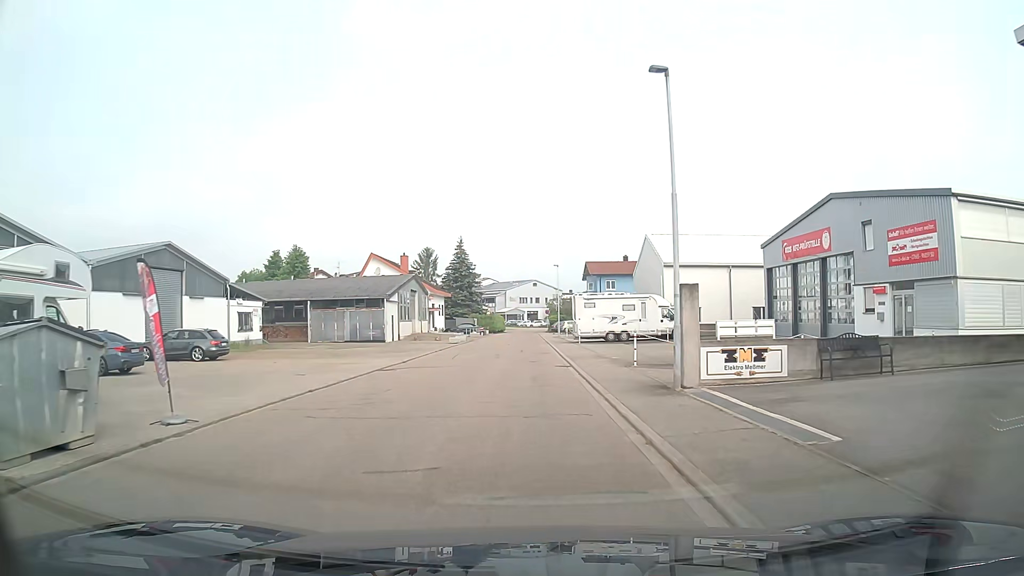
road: residential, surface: asphalt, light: Day
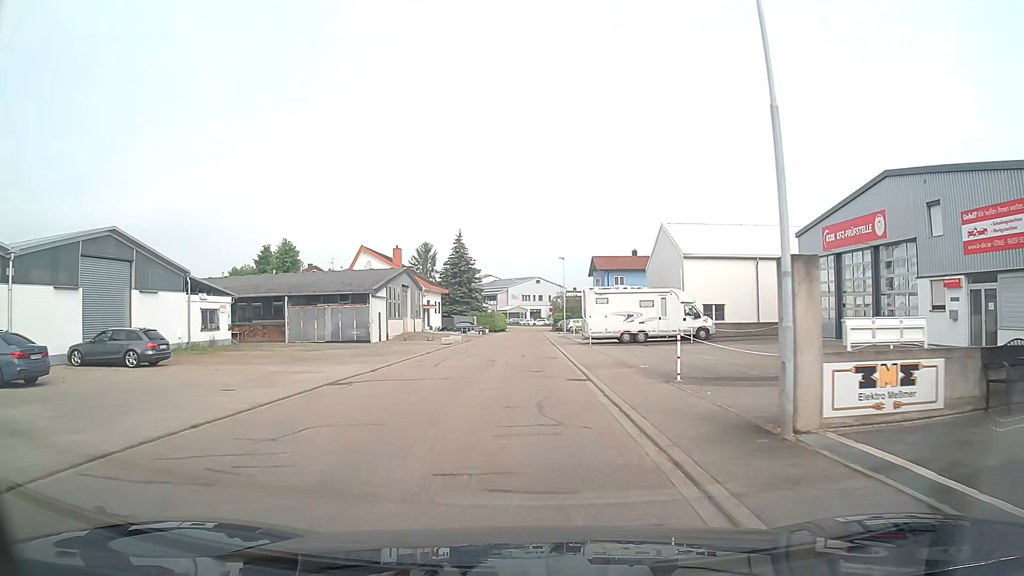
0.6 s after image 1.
(0.0, +5.6) m; -1°
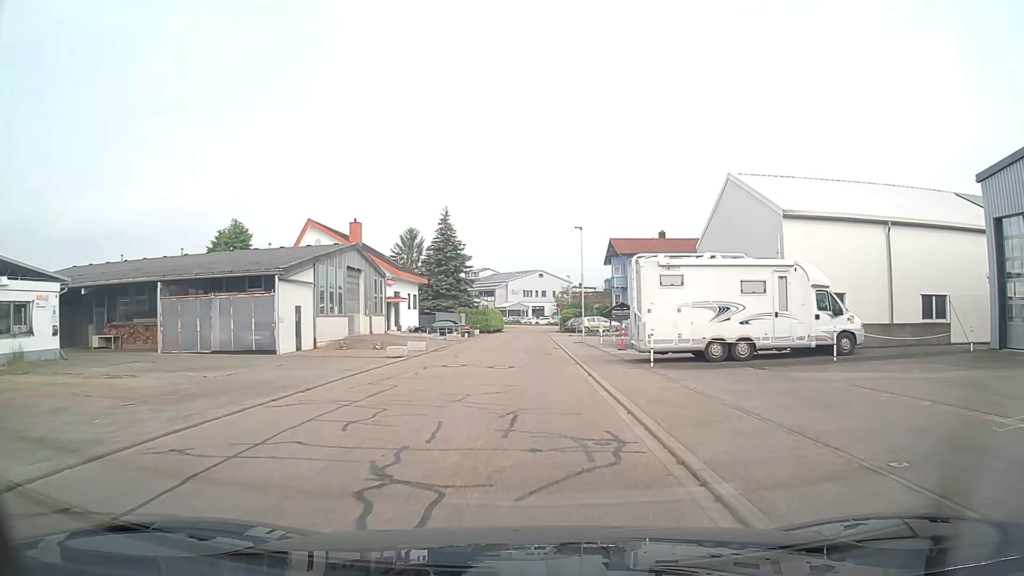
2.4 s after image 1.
(+0.1, +17.5) m; 0°
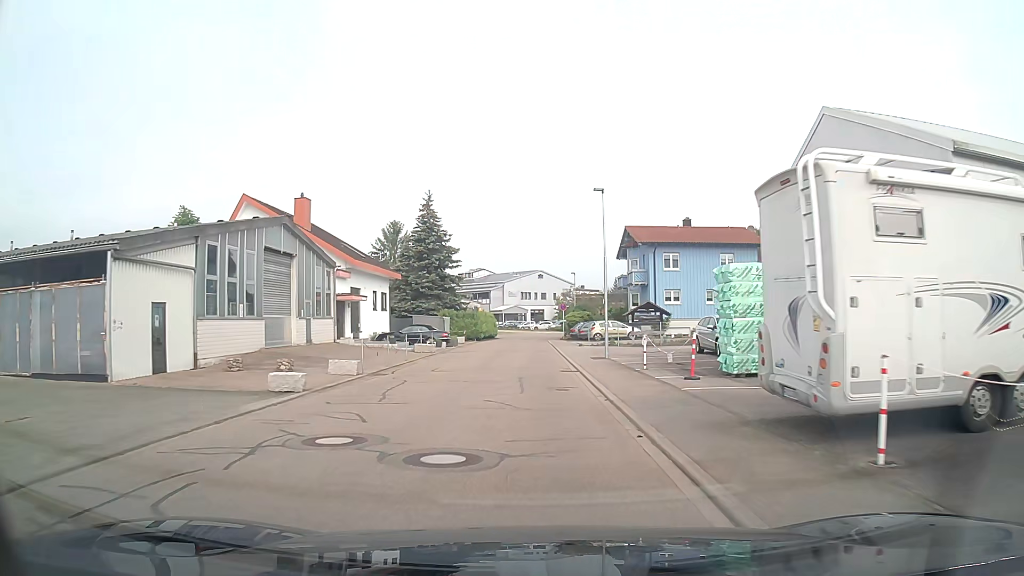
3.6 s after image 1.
(0.0, +12.3) m; 0°
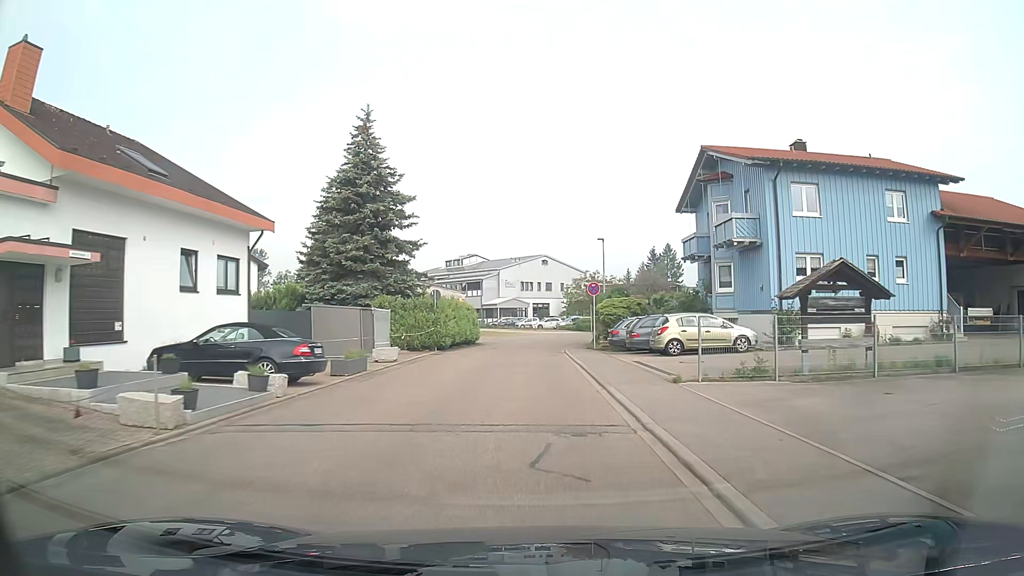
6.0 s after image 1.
(0.0, +25.7) m; 0°
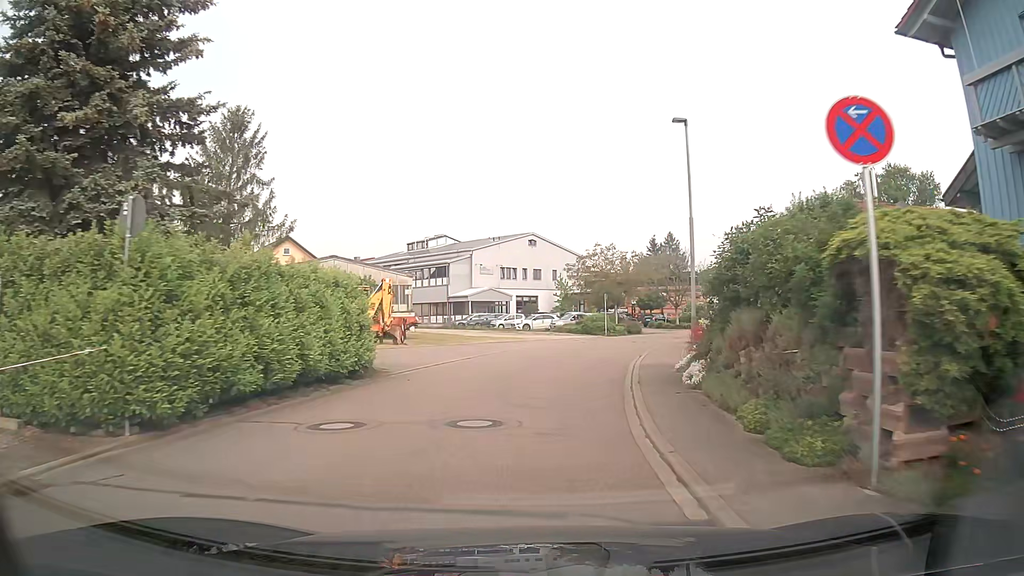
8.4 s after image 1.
(+0.1, +25.8) m; +1°
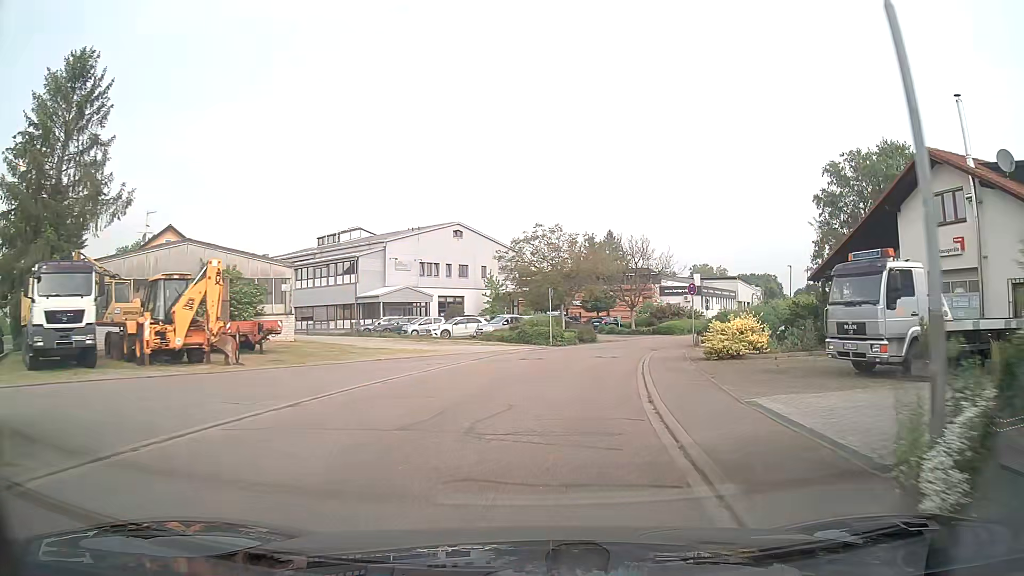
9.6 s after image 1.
(+0.5, +12.8) m; +6°
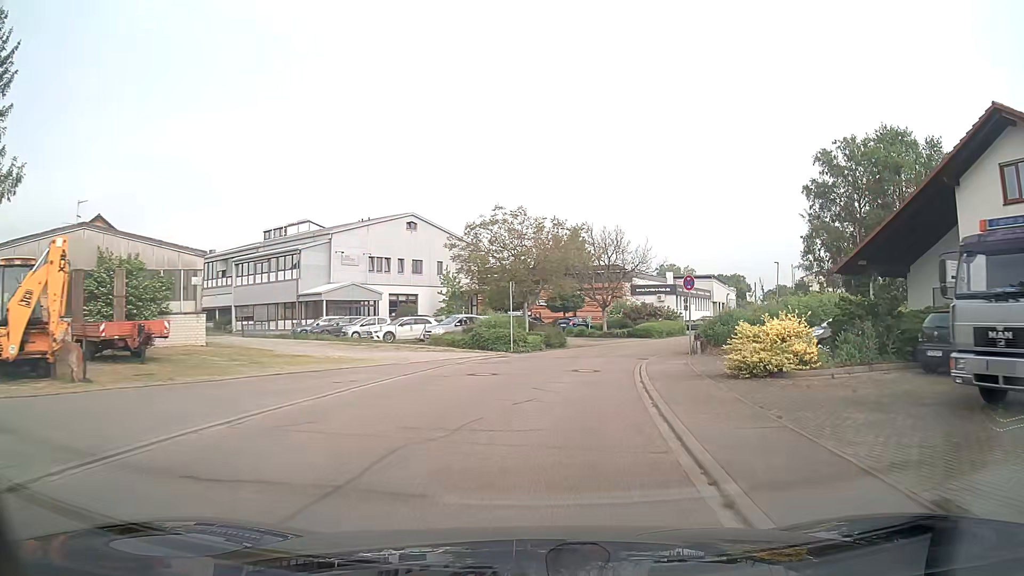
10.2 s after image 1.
(+0.2, +6.4) m; +3°
(0, +10) (+2, +20) (+4, +30) (+8, +39) (+13, +48) (+18, +56) (+22, +65) (+27, +74) (+31, +83) (+36, +92) m
